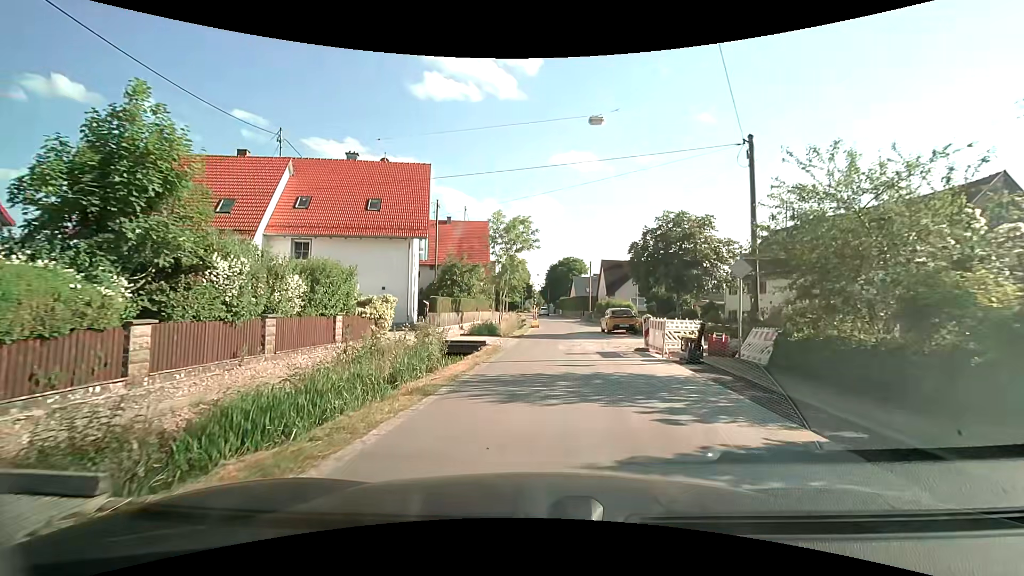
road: tertiary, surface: asphalt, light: Day
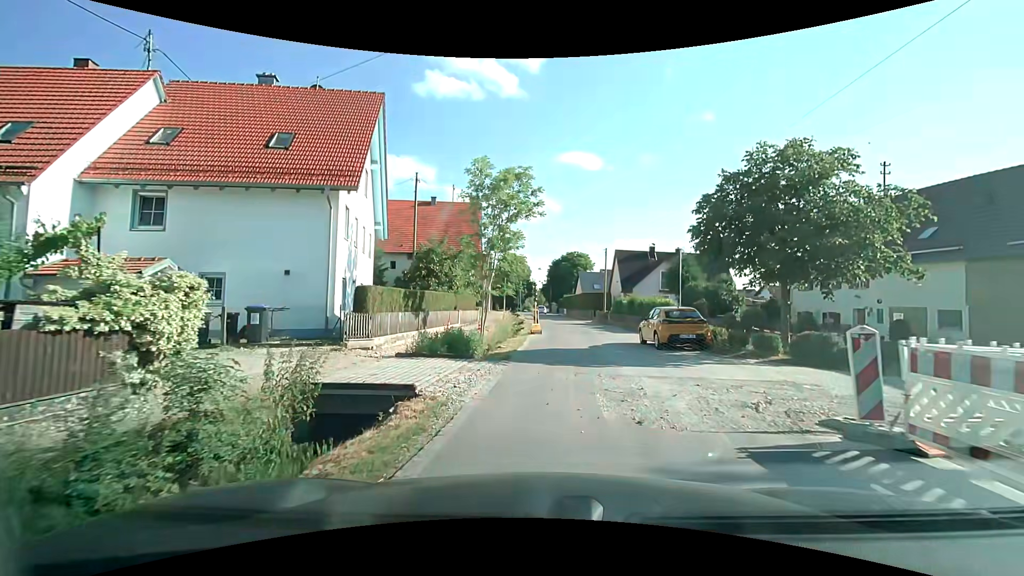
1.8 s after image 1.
(0.0, +11.3) m; 0°
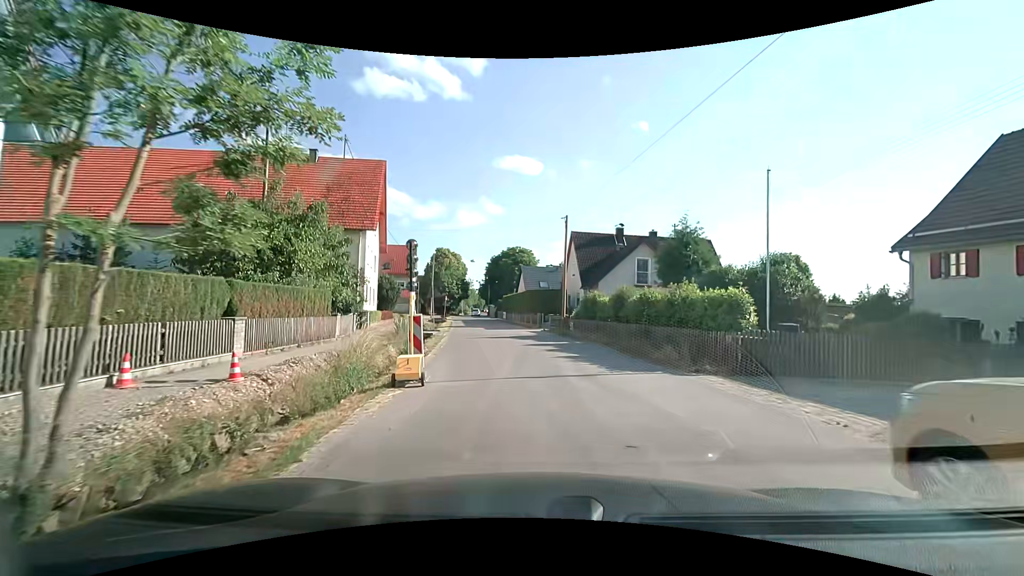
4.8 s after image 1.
(+1.0, +17.0) m; +7°
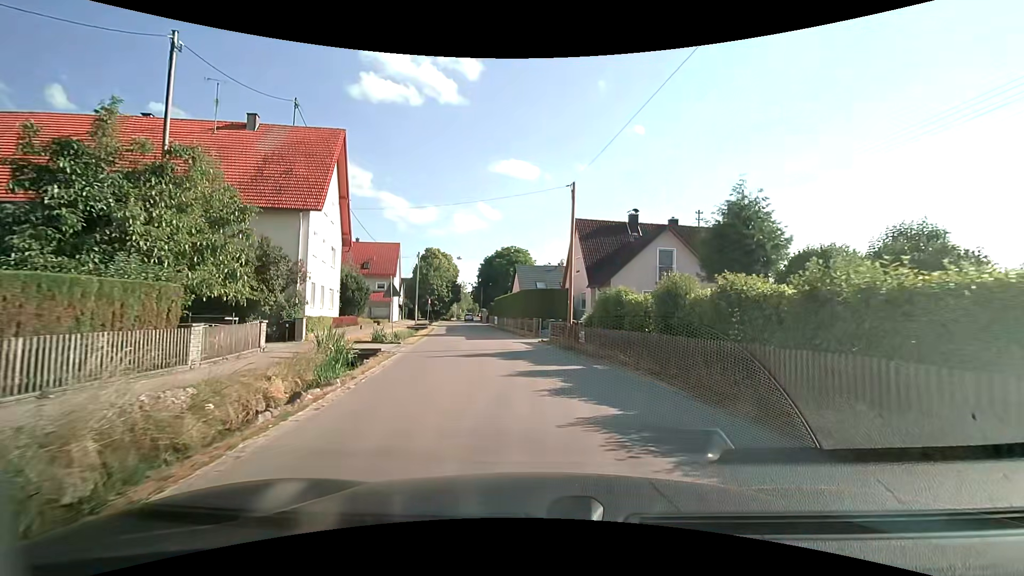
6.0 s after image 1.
(0.0, +8.2) m; +1°
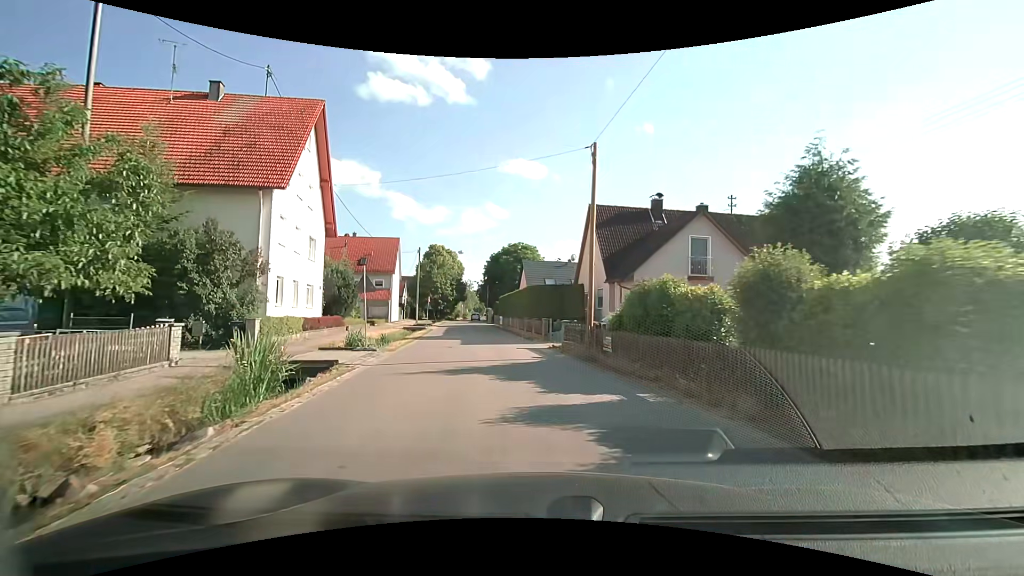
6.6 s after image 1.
(-0.1, +4.7) m; -1°
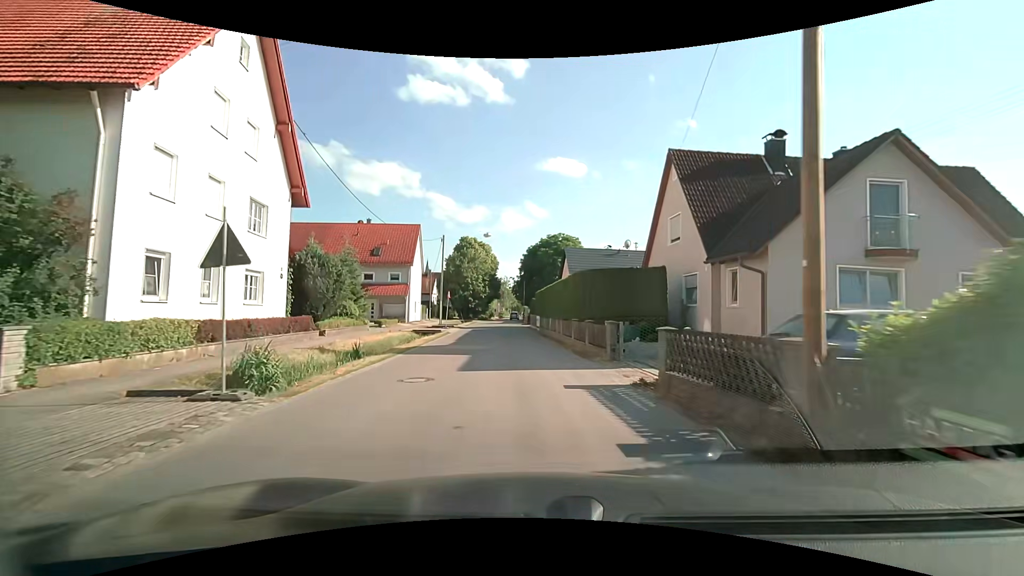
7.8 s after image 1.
(-0.5, +10.5) m; -5°
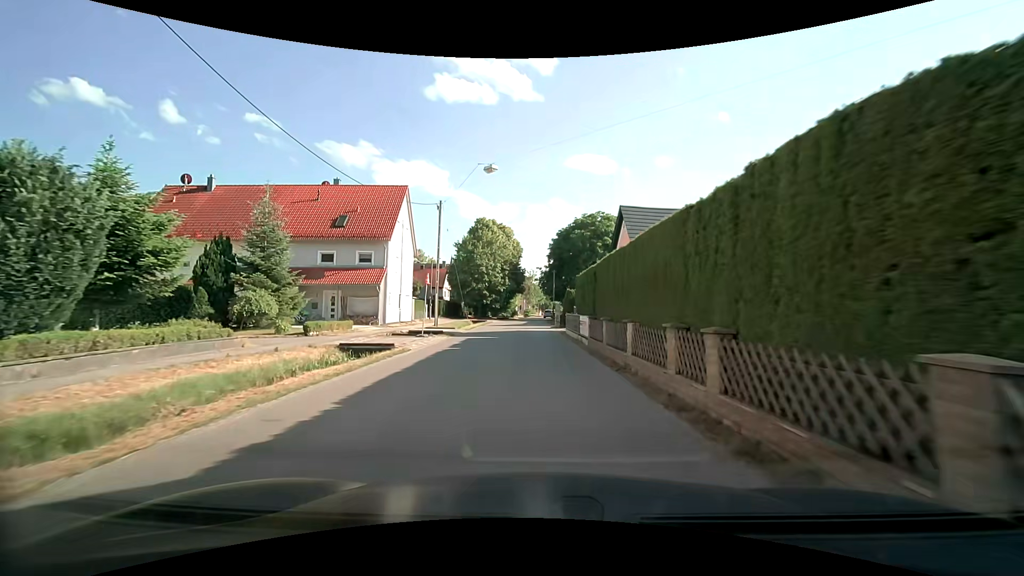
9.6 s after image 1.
(-0.6, +17.7) m; -3°
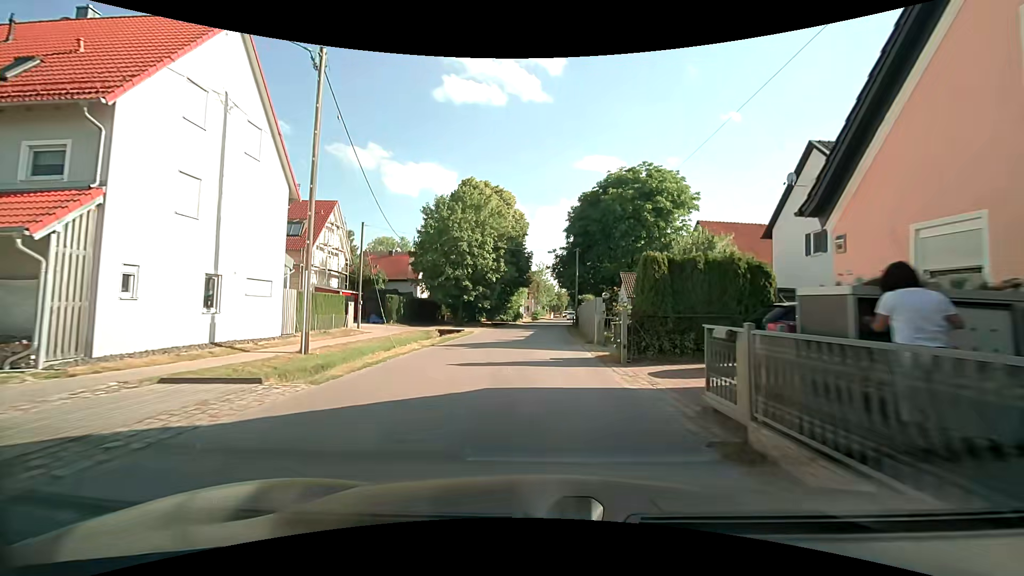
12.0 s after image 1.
(-0.3, +24.7) m; -1°
(0, +10) (0, +20) (0, +30) (+1, +40) (+1, +50) (+2, +60) (+3, +70) (+4, +80) (+5, +90) (+6, +100) m
